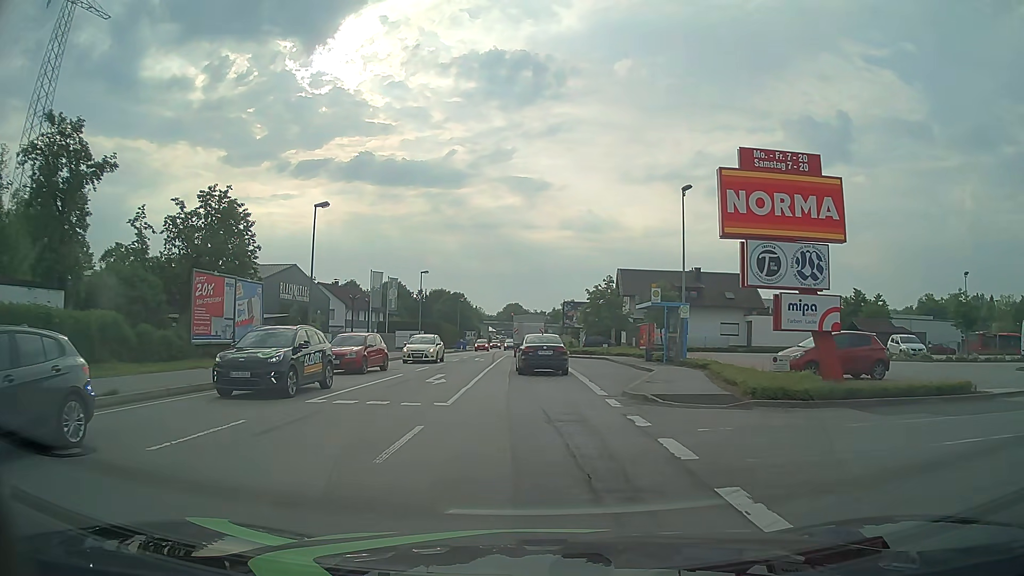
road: primary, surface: asphalt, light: Day
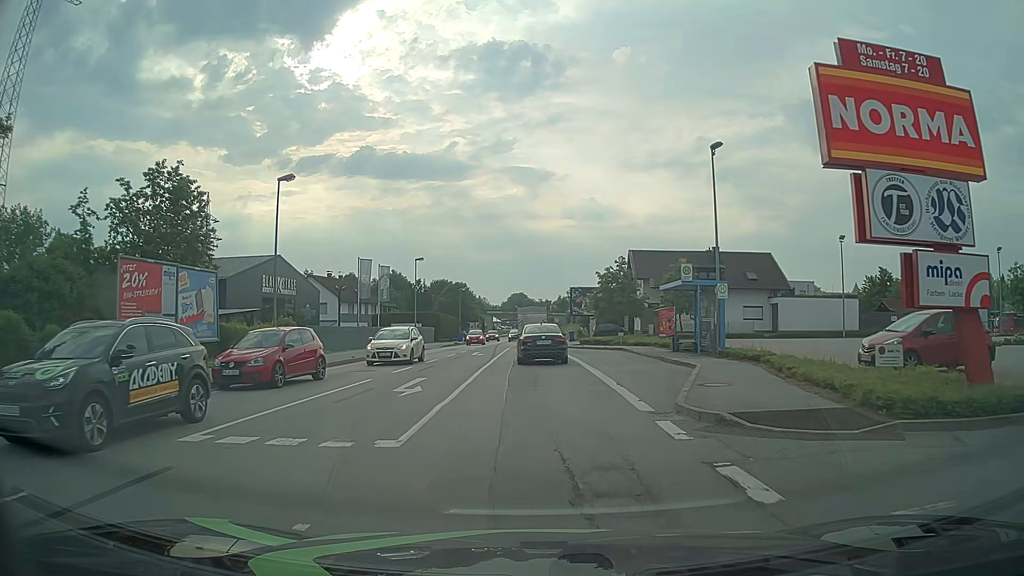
(0.0, +5.7) m; 0°
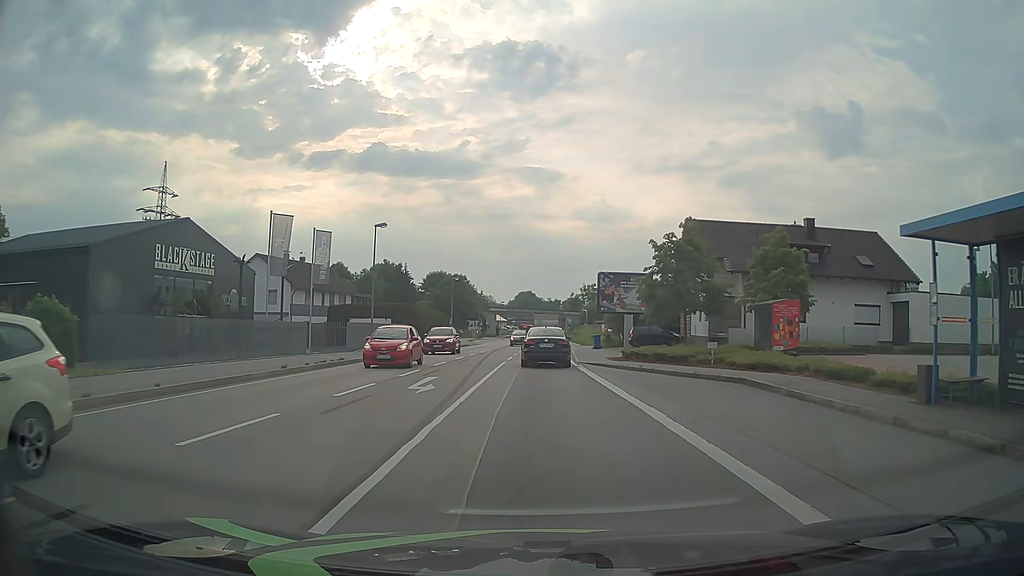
(-0.5, +20.2) m; -1°
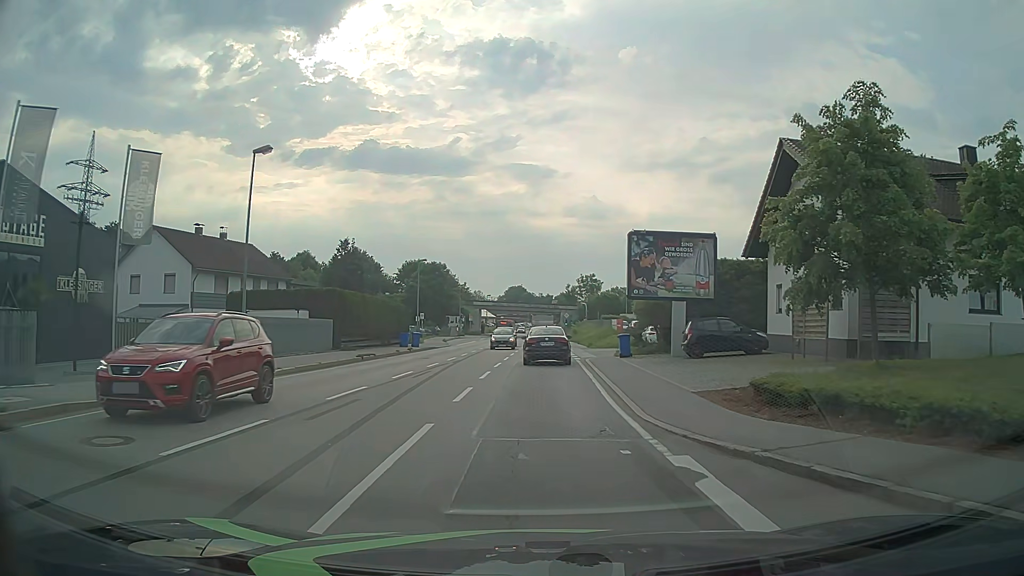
(0.0, +18.9) m; +1°
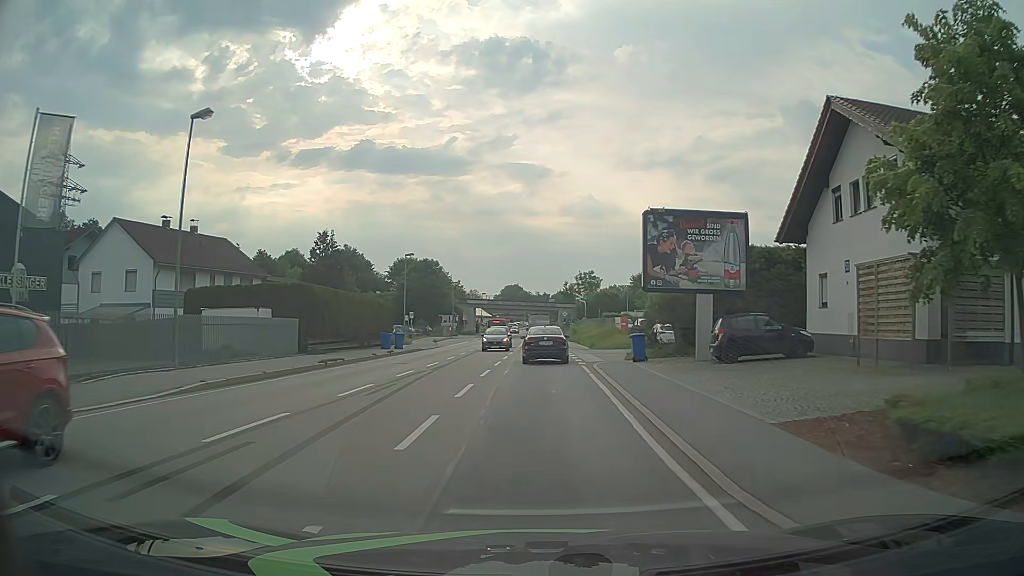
(0.0, +5.0) m; 0°
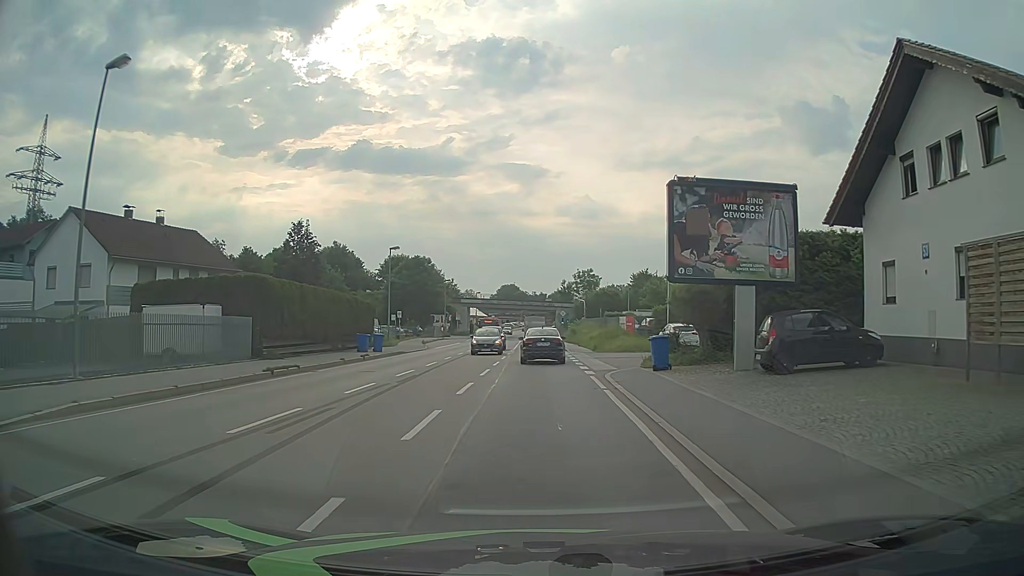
(0.0, +5.1) m; +1°
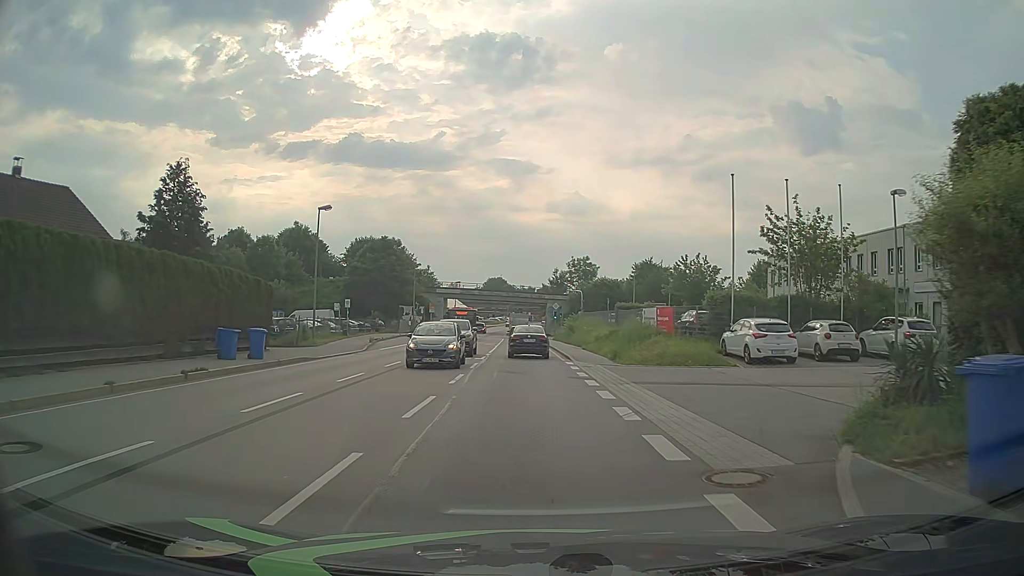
(-0.1, +16.4) m; -1°
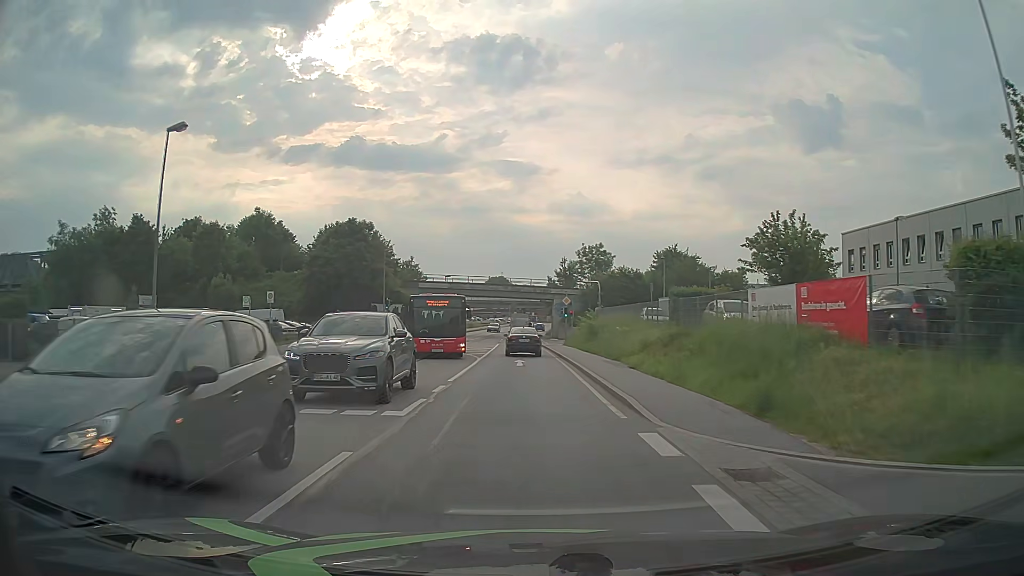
(+0.4, +17.8) m; +1°
(0, +10) (0, +20) (0, +30) (-1, +40) (-1, +50) (-1, +60) (-1, +70) (-2, +80) (-2, +90) (-1, +100) m
